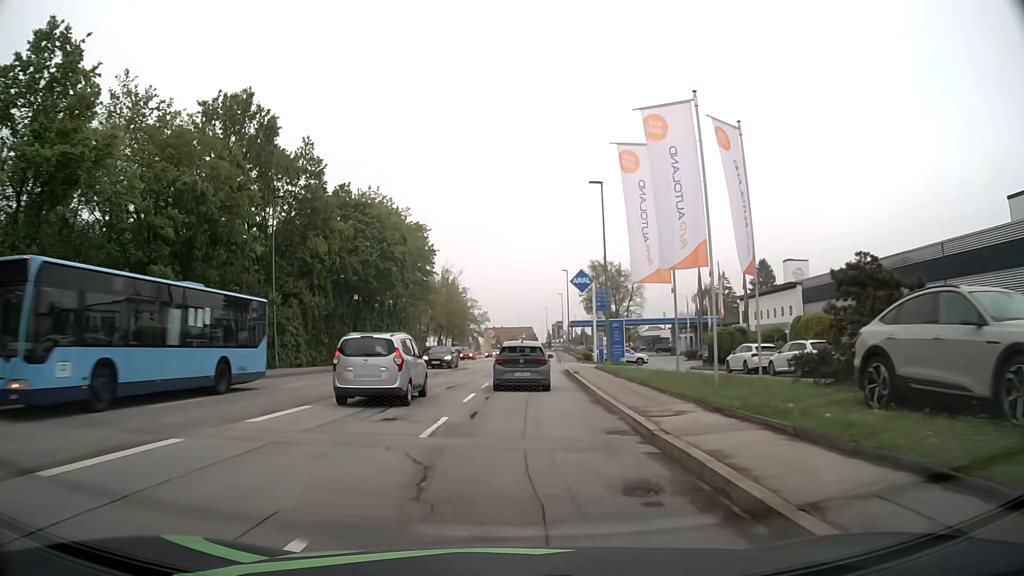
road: tertiary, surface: asphalt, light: Day
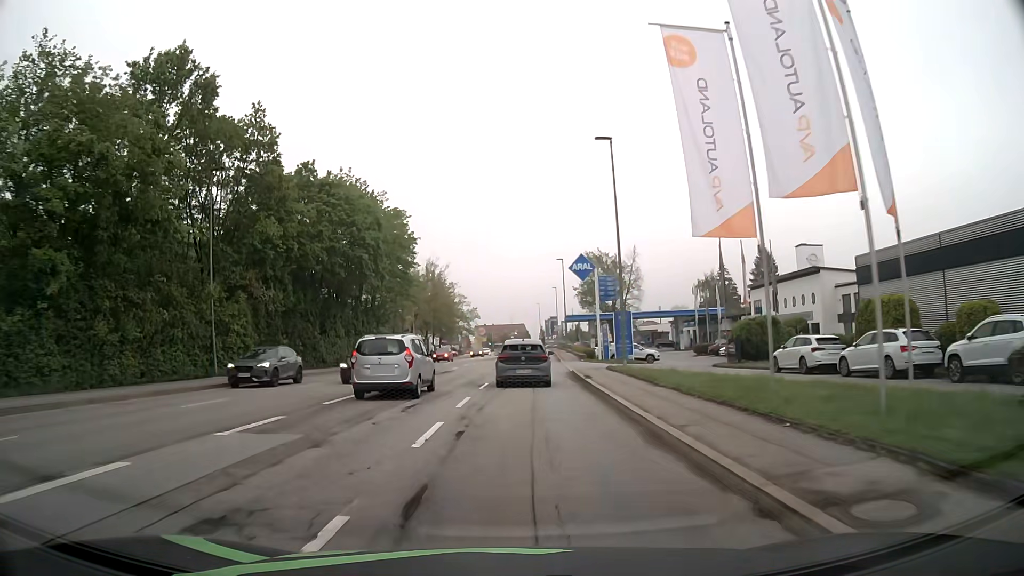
(+0.1, +7.6) m; +1°
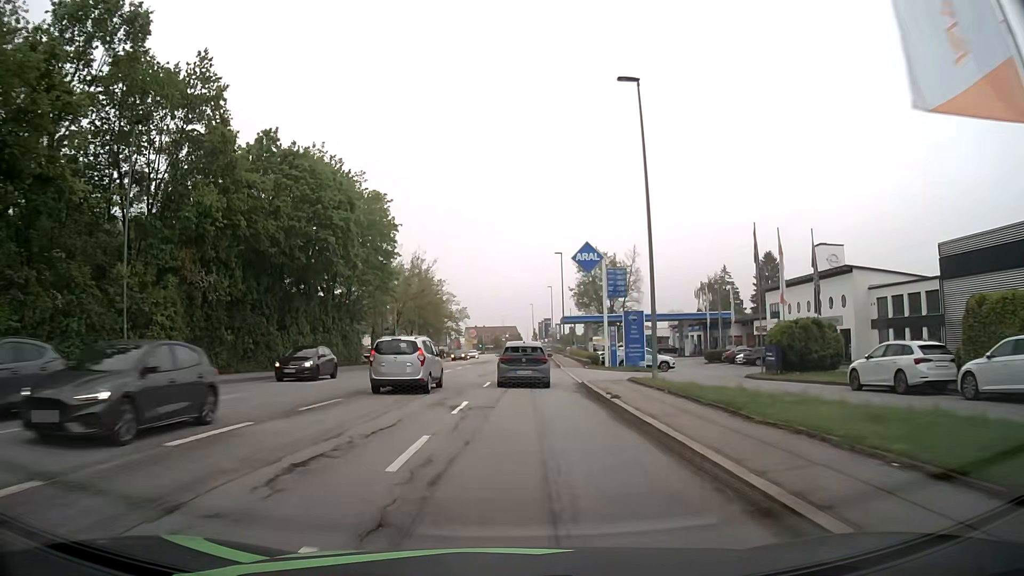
(0.0, +7.6) m; +1°
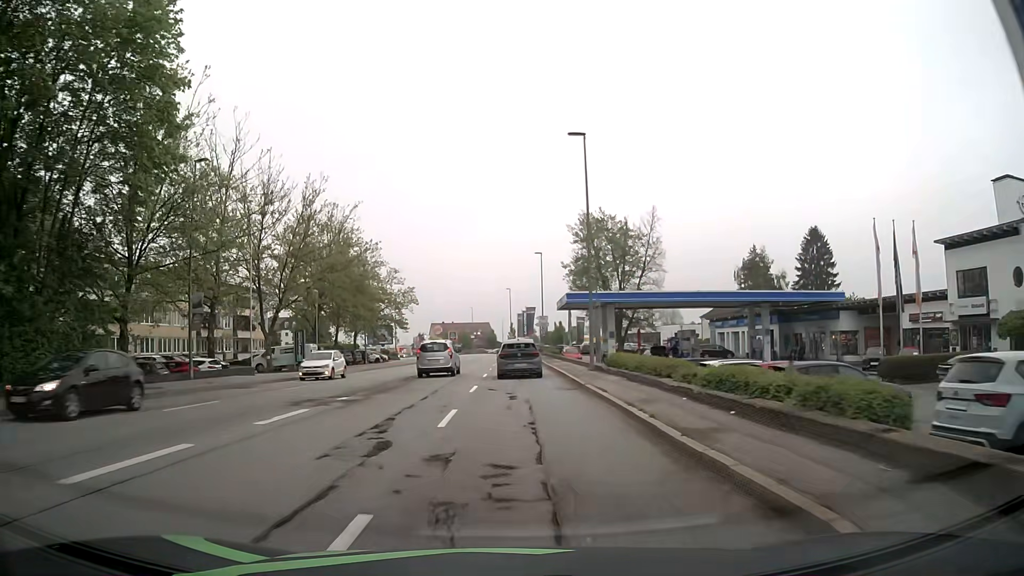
(+0.9, +38.0) m; +2°
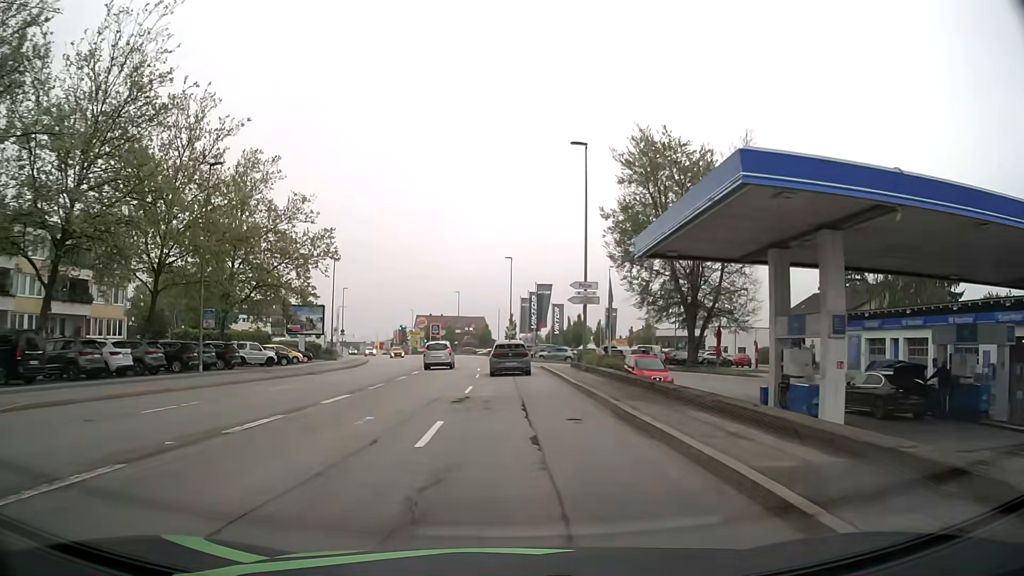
(+0.3, +38.0) m; 0°
(0, +10) (0, +20) (0, +30) (0, +40) (-1, +50) (-1, +60) (-3, +70) (-4, +80) (-6, +90) (-9, +99) m
